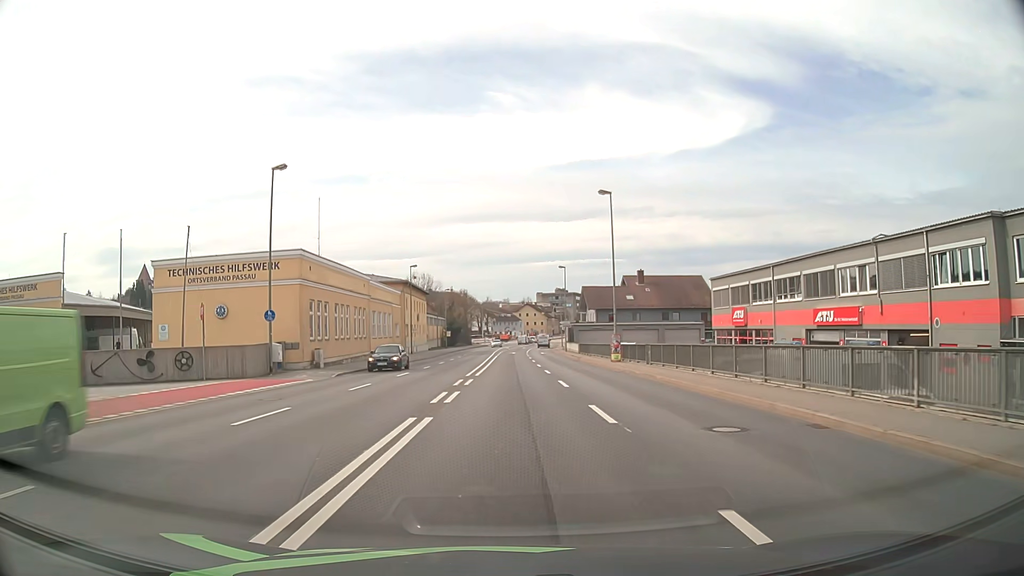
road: primary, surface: asphalt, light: Day
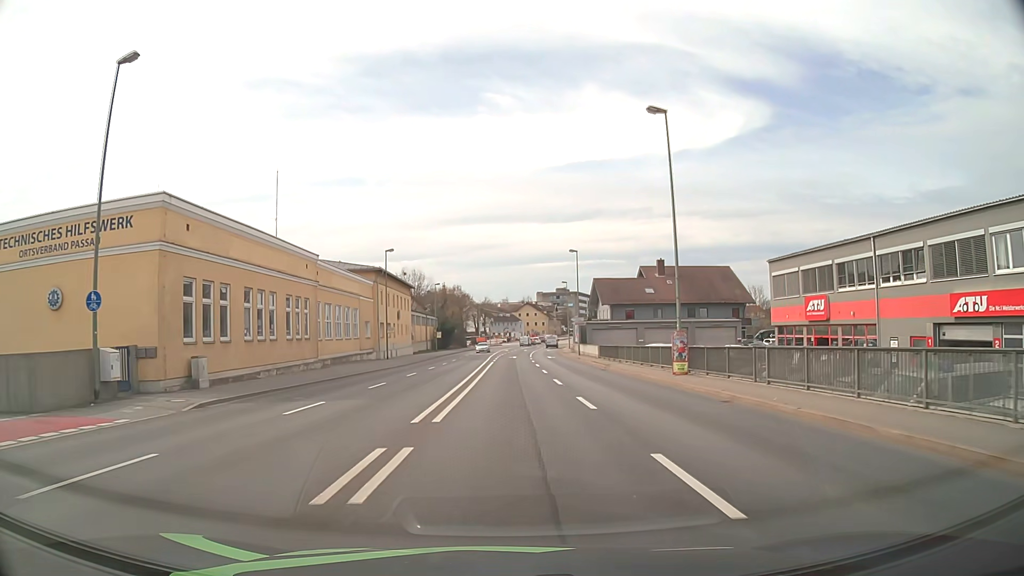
(-0.1, +15.2) m; 0°
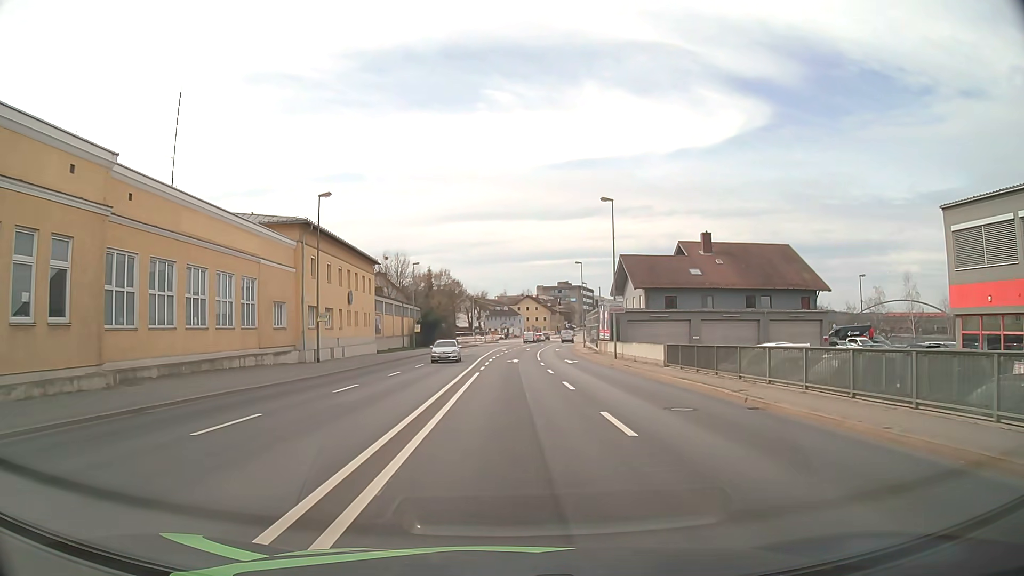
(0.0, +22.6) m; 0°
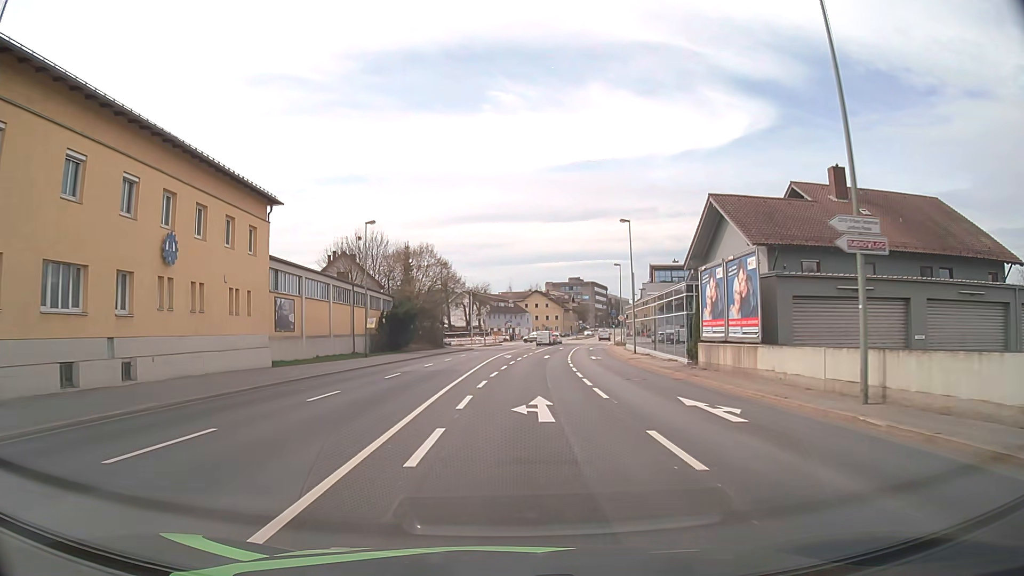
(+0.1, +29.7) m; 0°
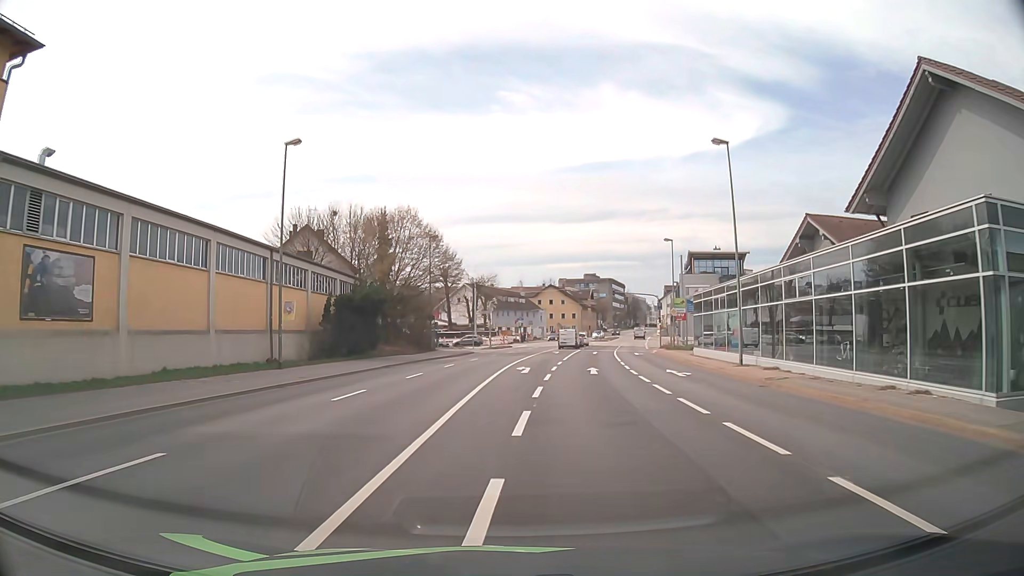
(-0.2, +21.9) m; -1°
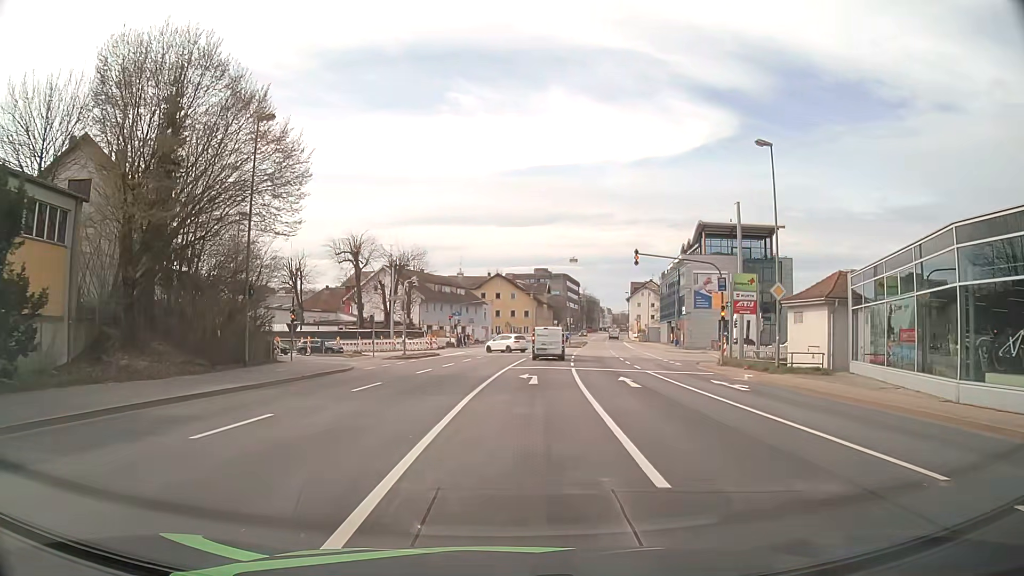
(+1.3, +33.3) m; +5°
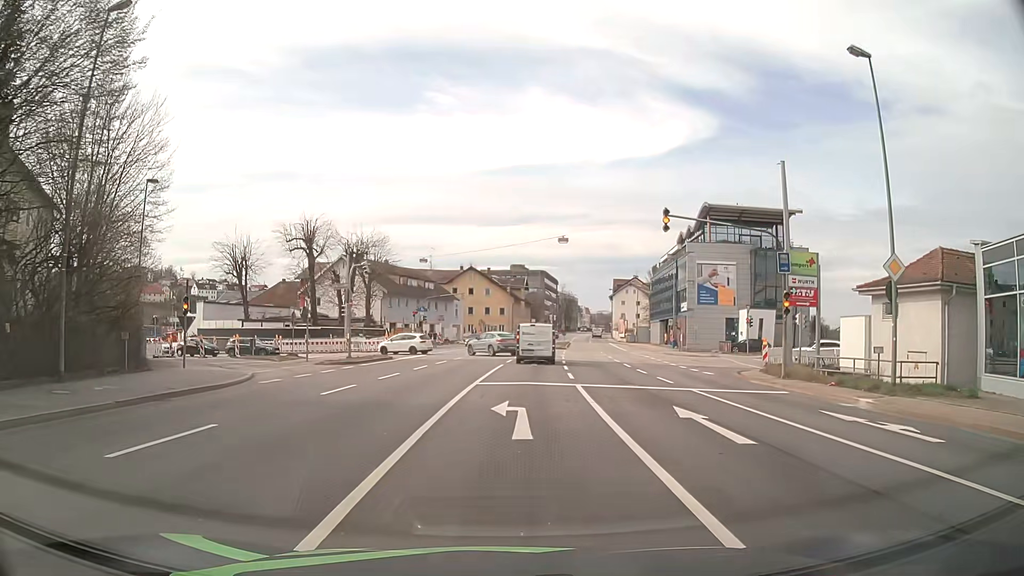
(+0.2, +10.8) m; +2°
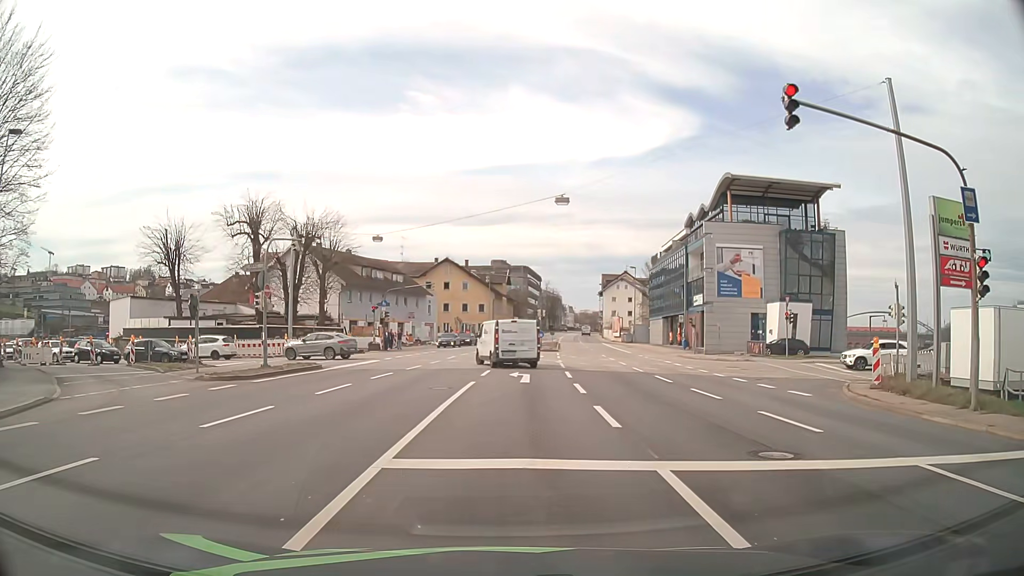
(+0.3, +11.9) m; +2°
(0, +10) (+1, +20) (+1, +30) (-2, +39) (-11, +42) (-21, +43) (-31, +45) (-40, +50) (-47, +57) (-53, +65) m
